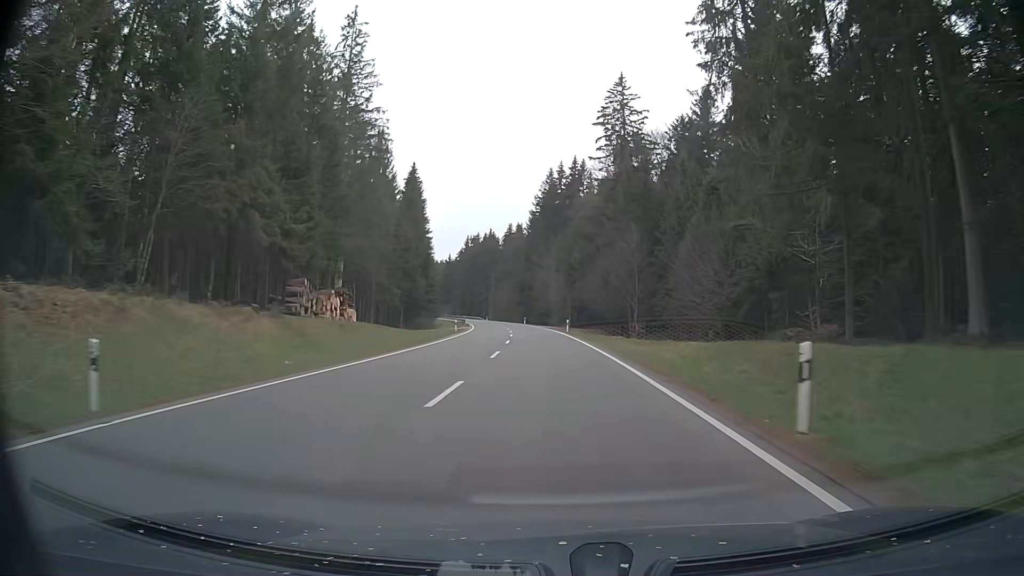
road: primary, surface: asphalt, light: Day
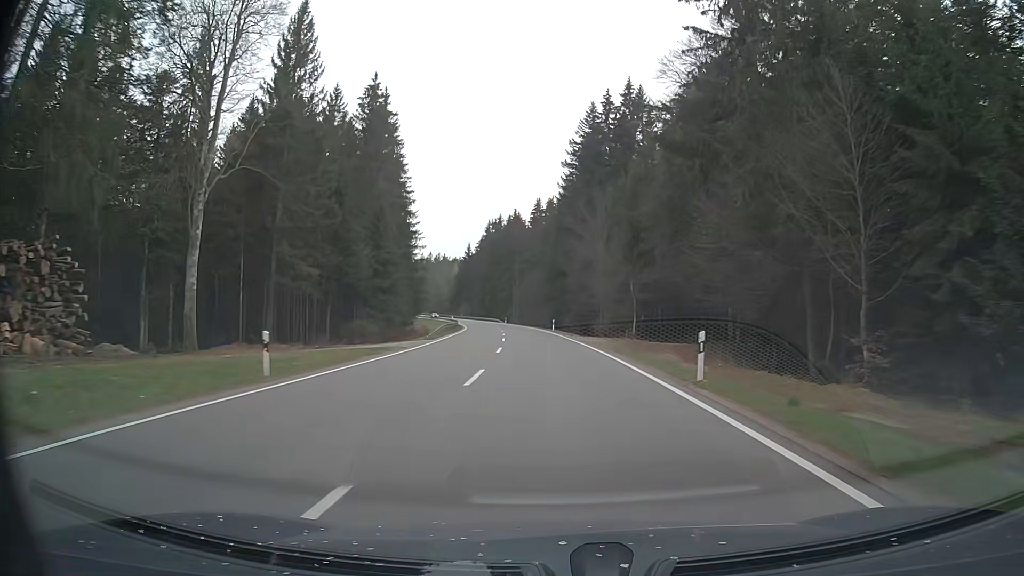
(-1.0, +44.7) m; -3°
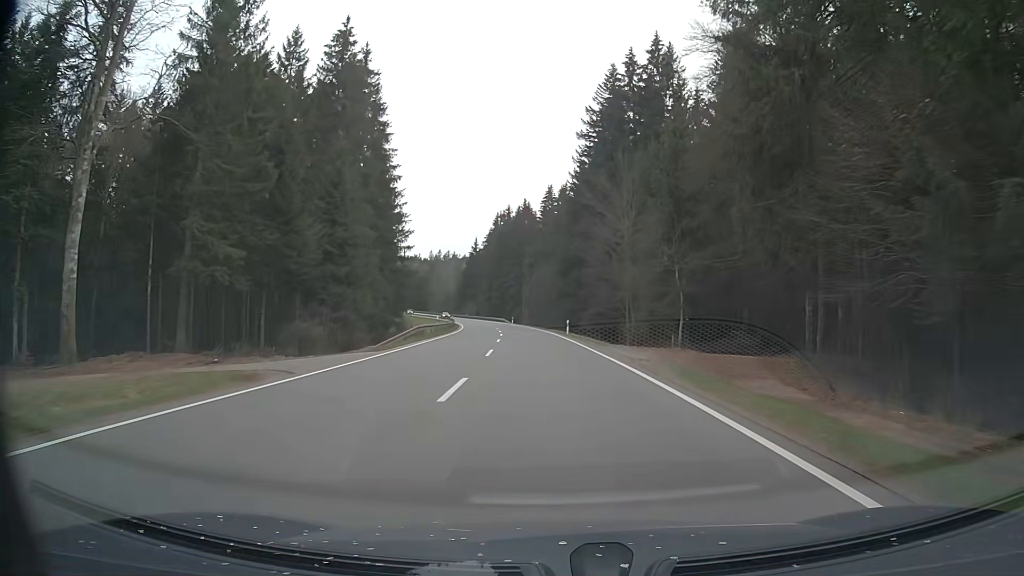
(0.0, +14.9) m; -1°
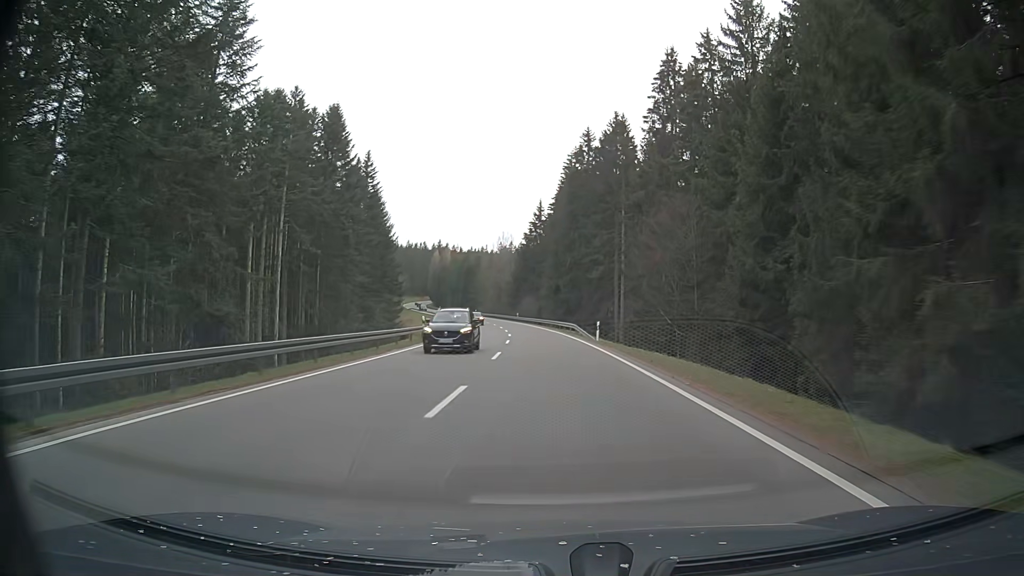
(-4.5, +73.4) m; -7°
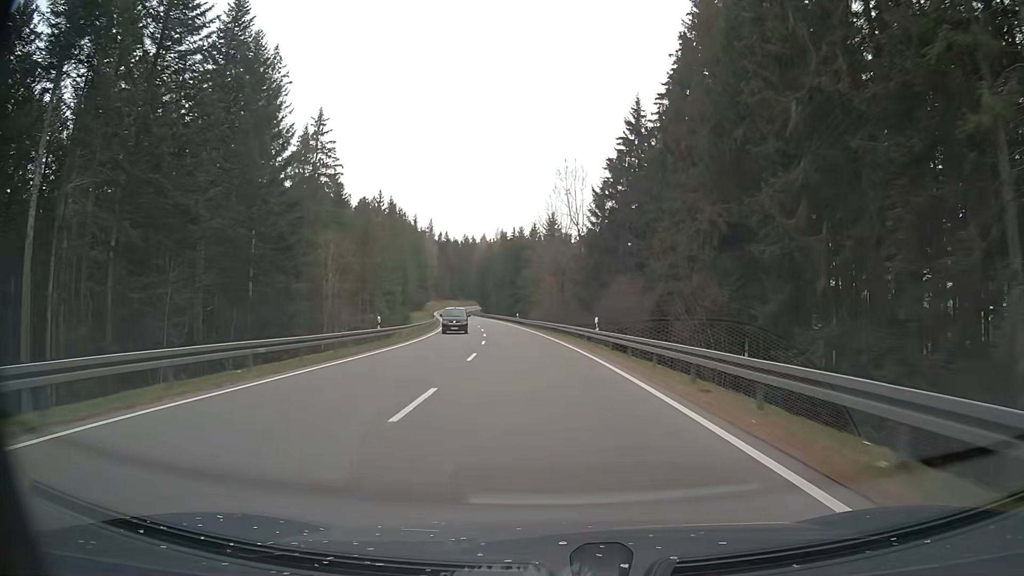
(-4.2, +72.2) m; -7°
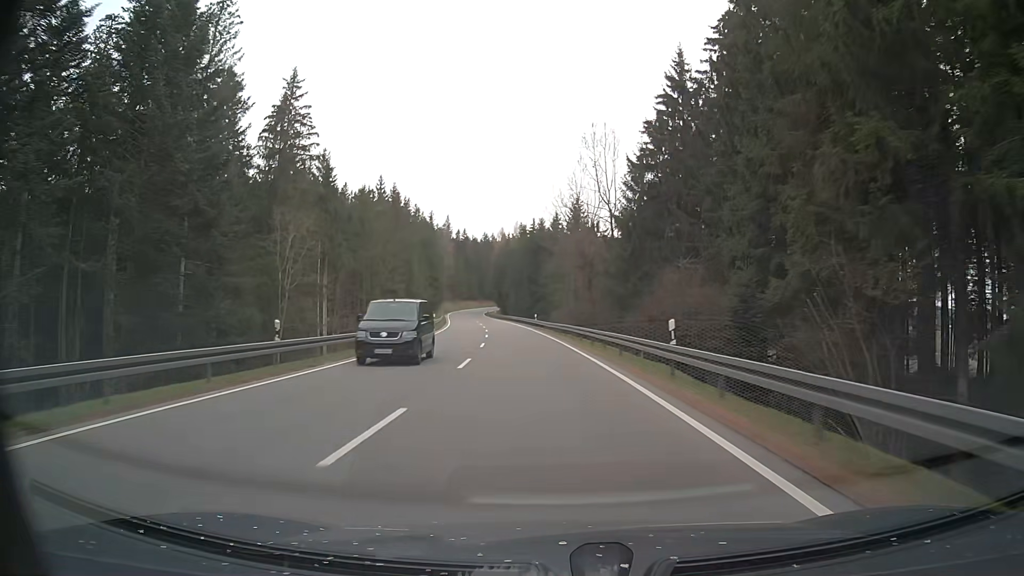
(-0.2, +14.4) m; -2°
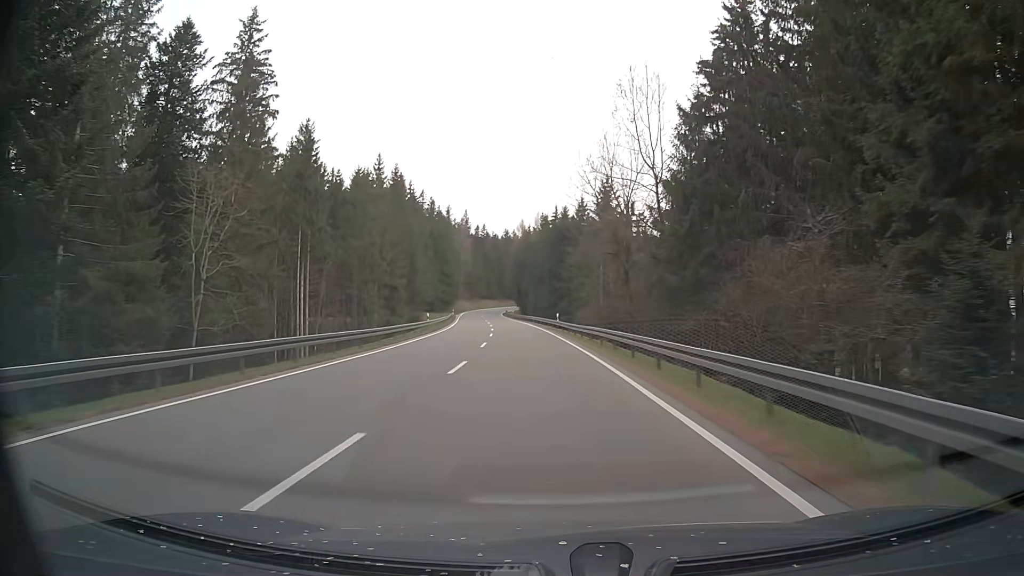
(-0.3, +14.4) m; -2°
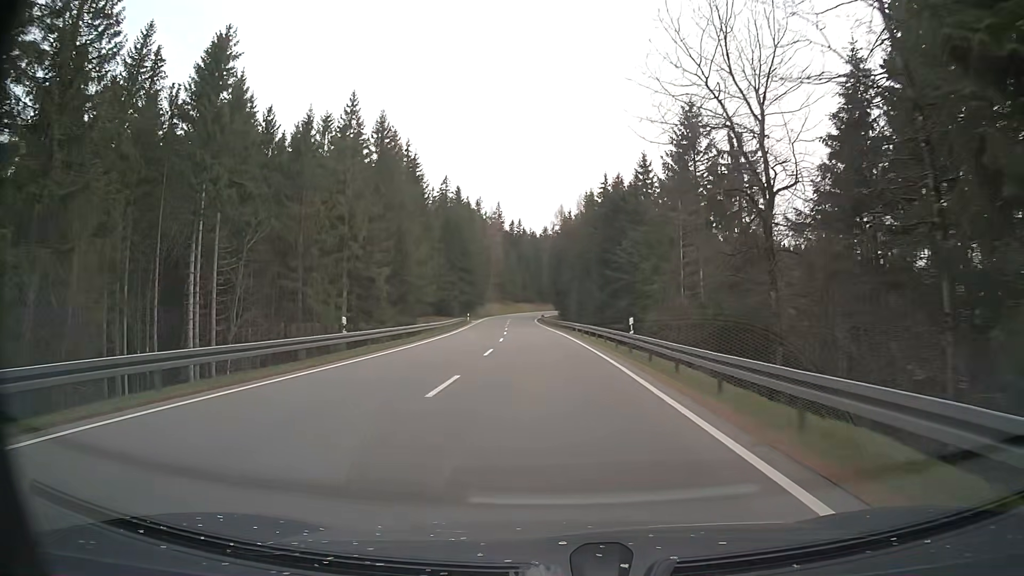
(-0.8, +28.8) m; -3°
(0, +10) (0, +20) (-1, +30) (-1, +40) (-2, +50) (-2, +60) (-3, +70) (-4, +80) (-4, +90) (-5, +100) m
